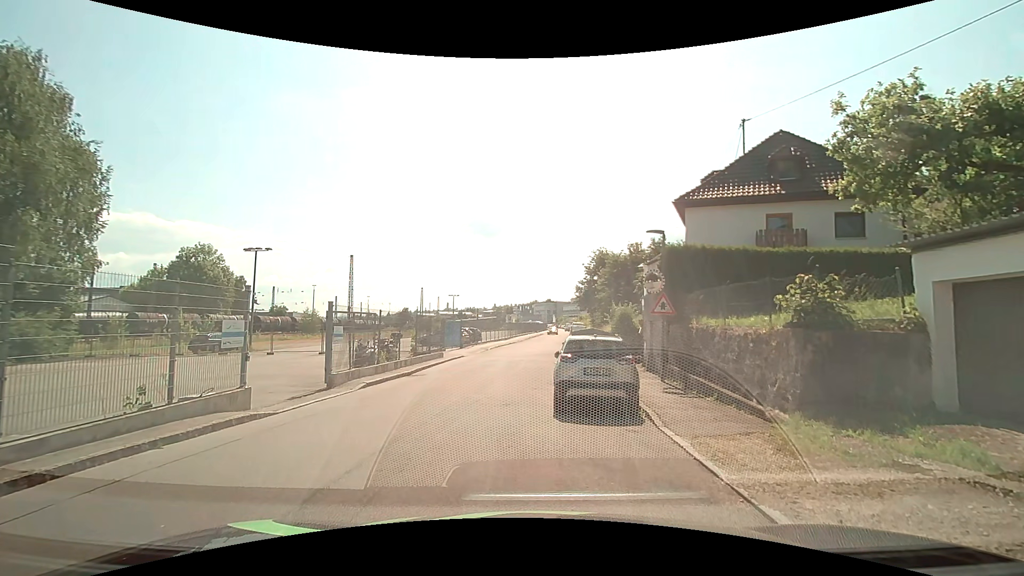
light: Day
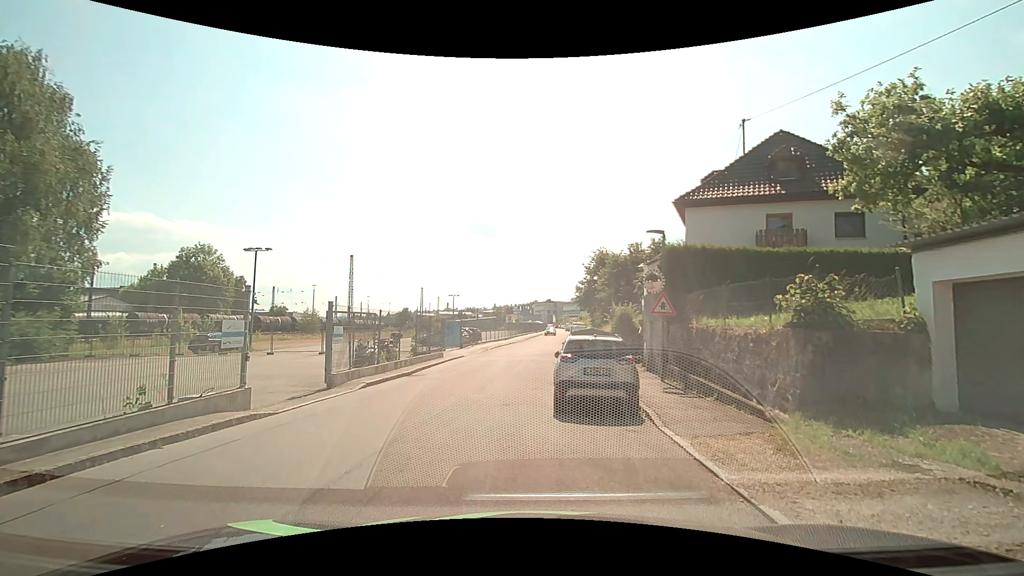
(0.0, 0.0) m; 0°
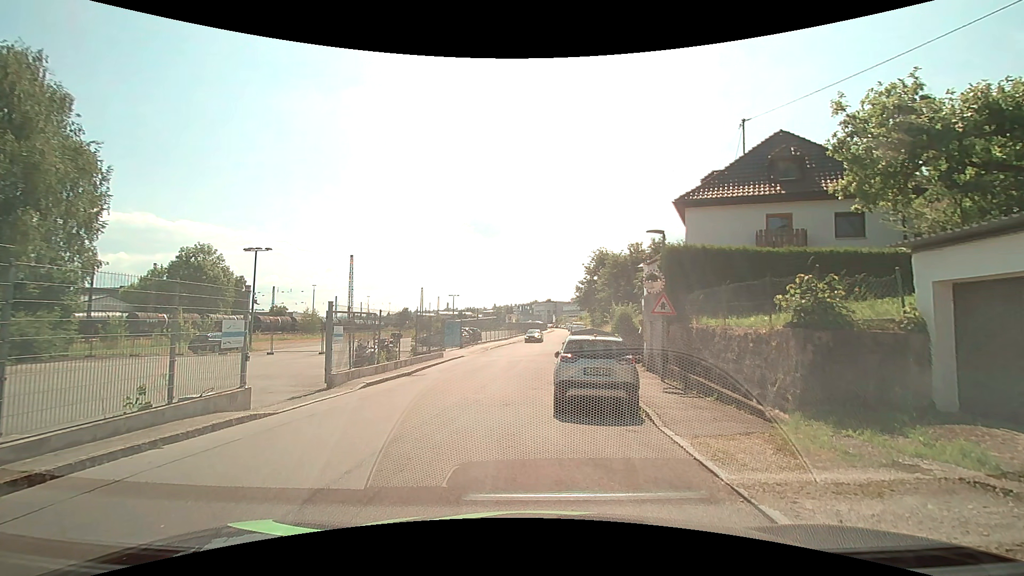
(0.0, 0.0) m; 0°
